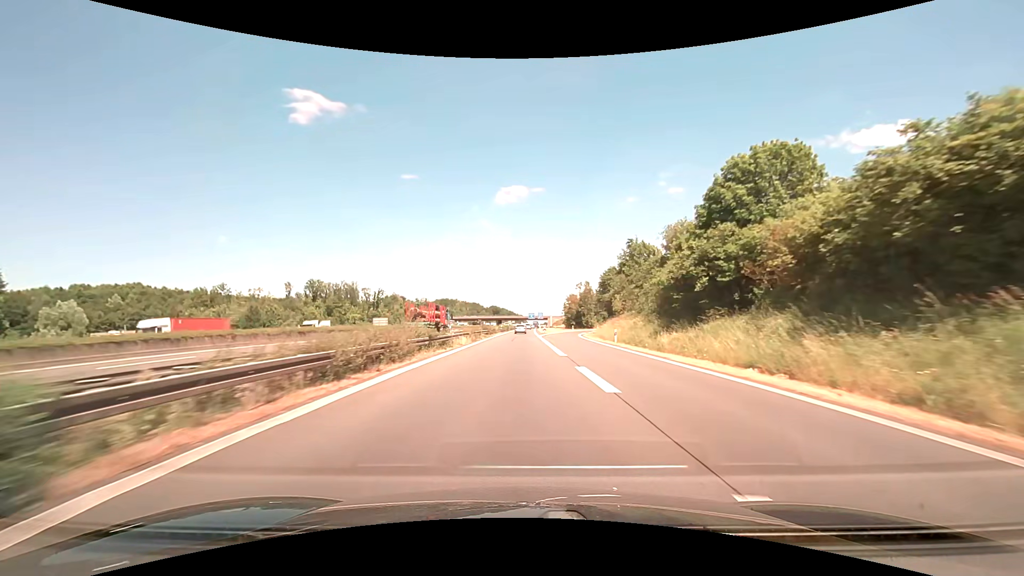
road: motorway_link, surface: asphalt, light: Day
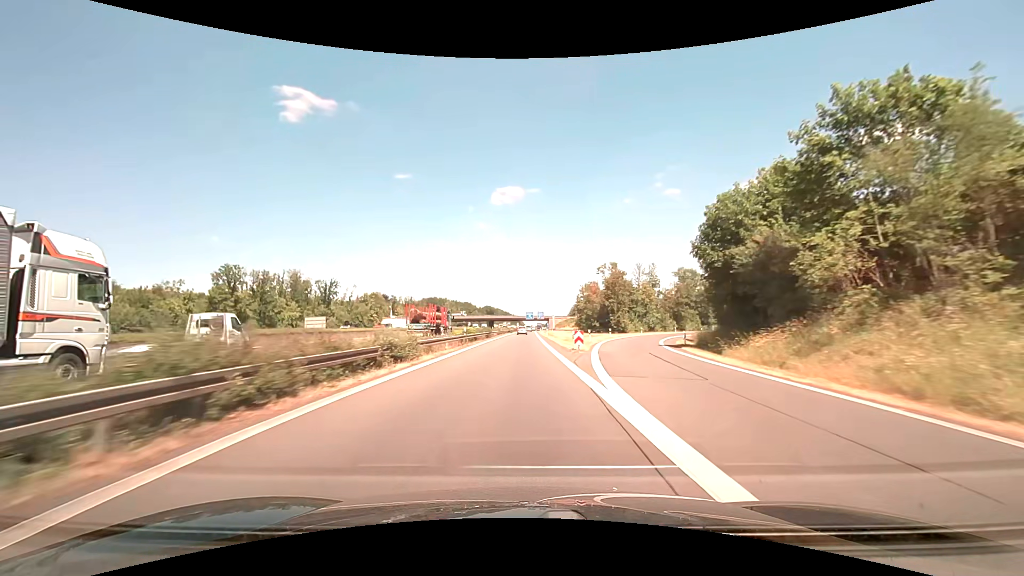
(+0.2, +53.4) m; +1°
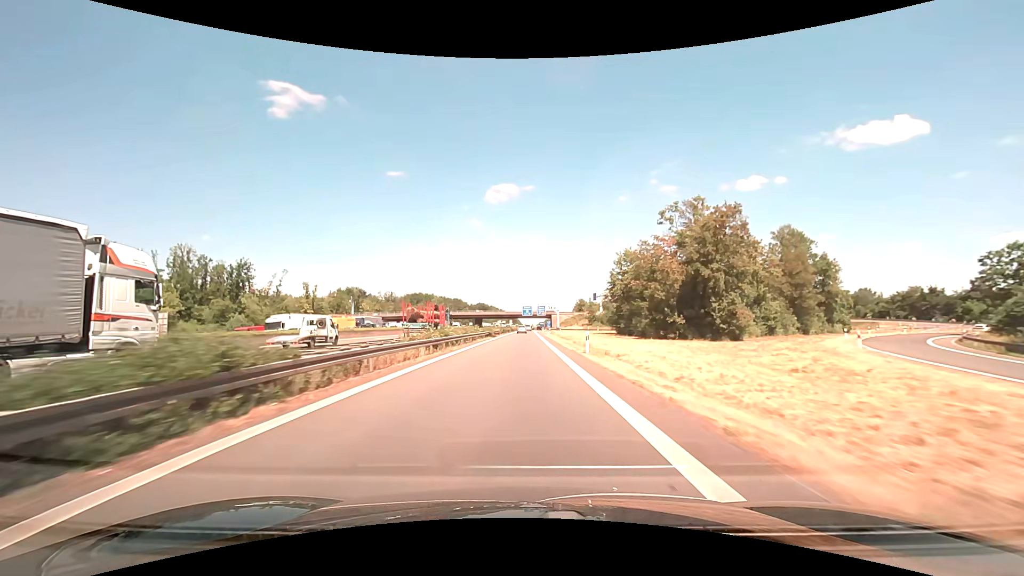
(+0.2, +54.1) m; 0°
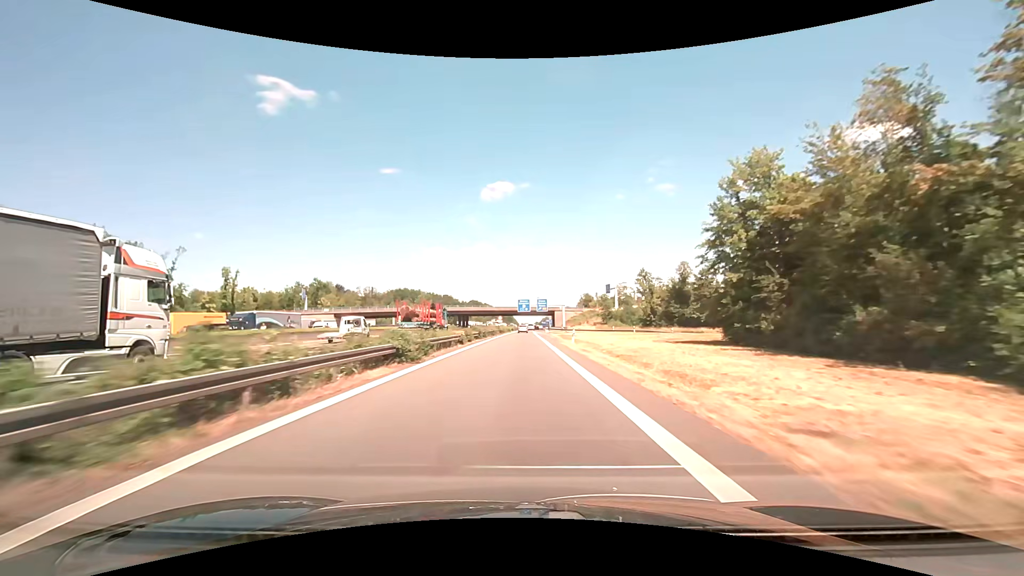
(+0.1, +41.4) m; 0°
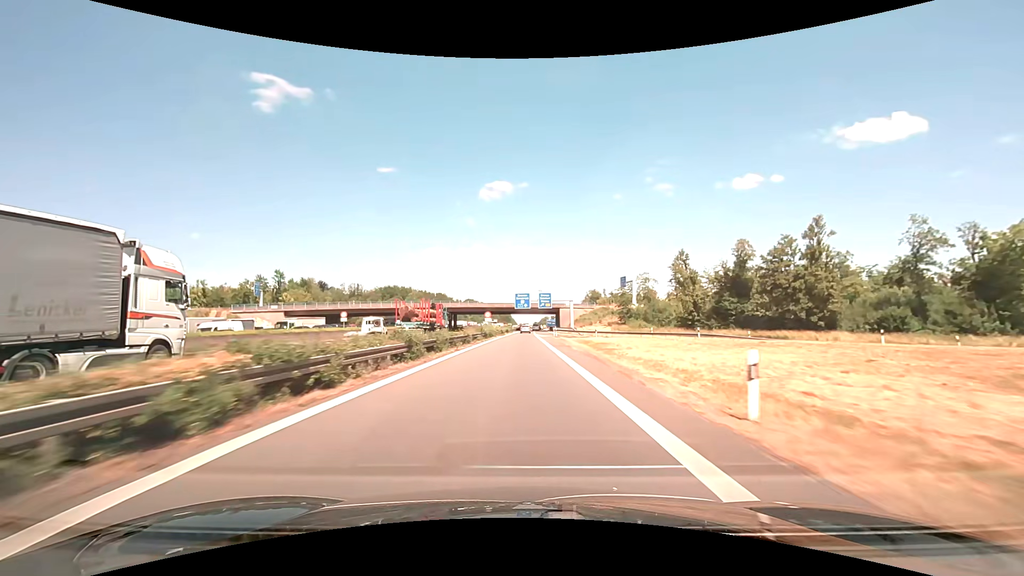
(0.0, +27.7) m; 0°
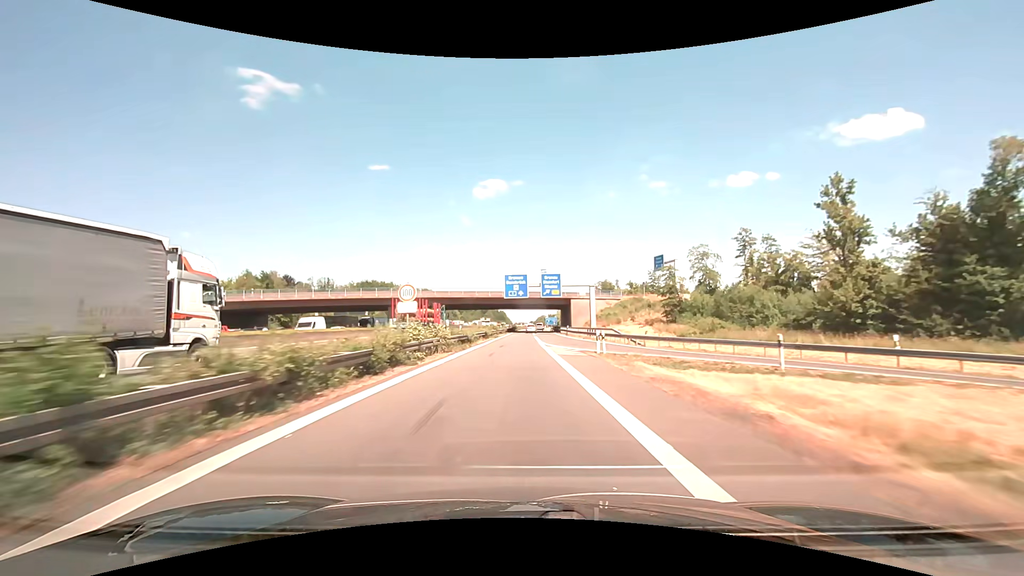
(+0.2, +41.1) m; +1°
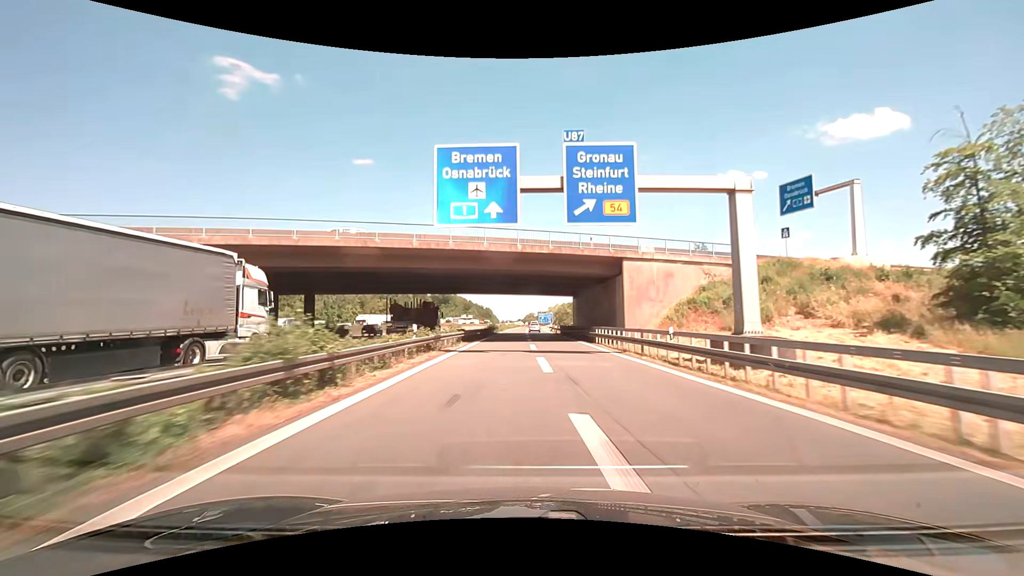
(+0.3, +53.0) m; +1°
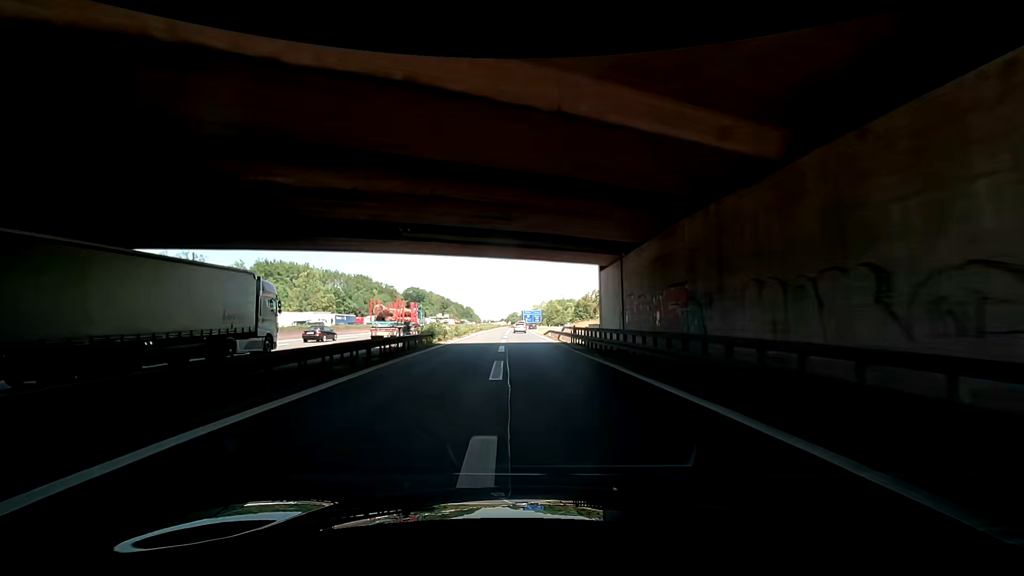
(+0.8, +37.5) m; +3°
(0, +10) (-1, +20) (-1, +30) (-2, +40) (-2, +50) (-2, +60) (-2, +70) (-2, +80) (-3, +90) (-3, +100) m
